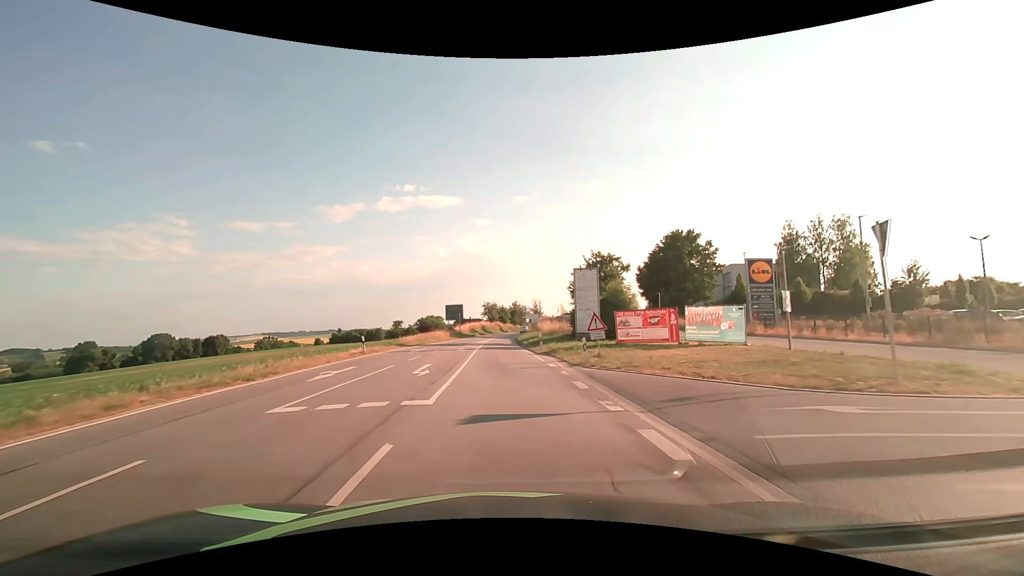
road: secondary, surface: asphalt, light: Day
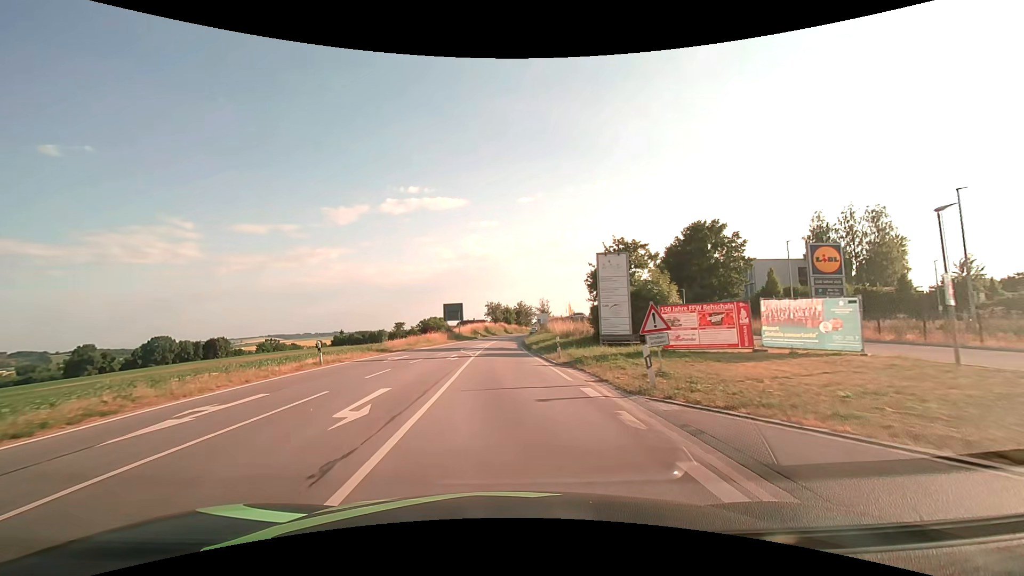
(0.0, +7.5) m; 0°
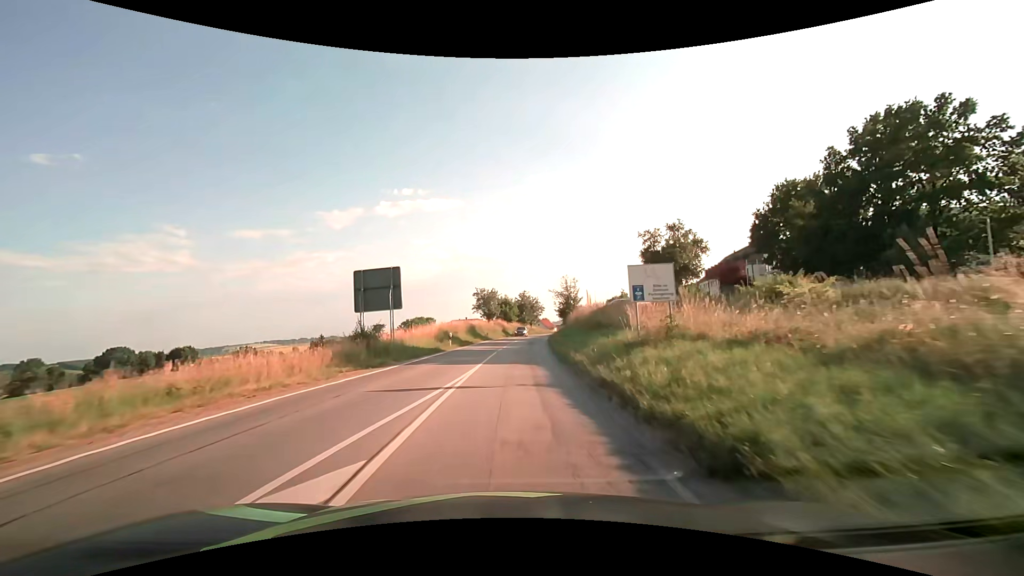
(-0.5, +37.8) m; 0°
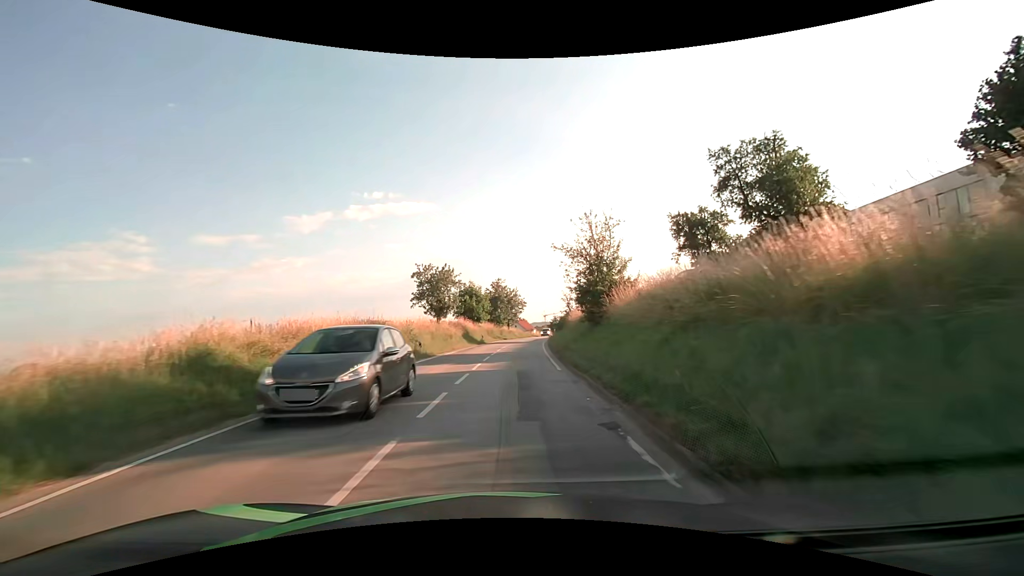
(+0.8, +30.3) m; +3°
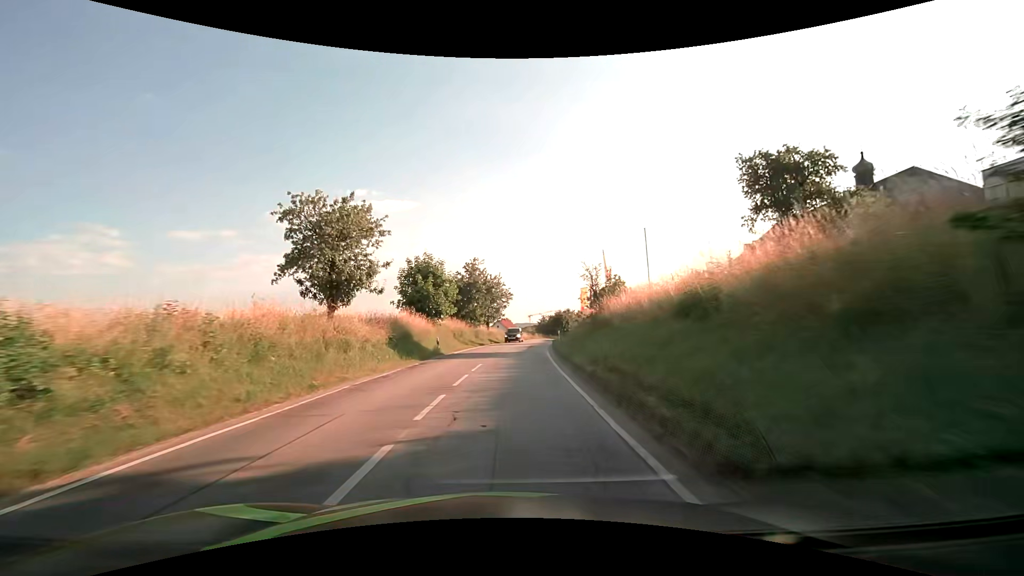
(+0.3, +22.8) m; +2°
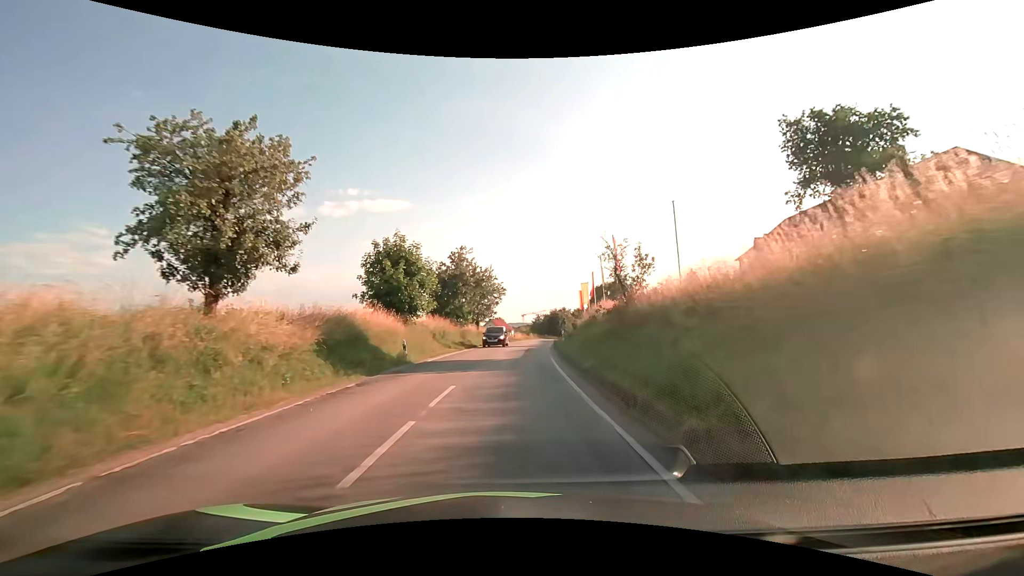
(0.0, +7.6) m; +2°
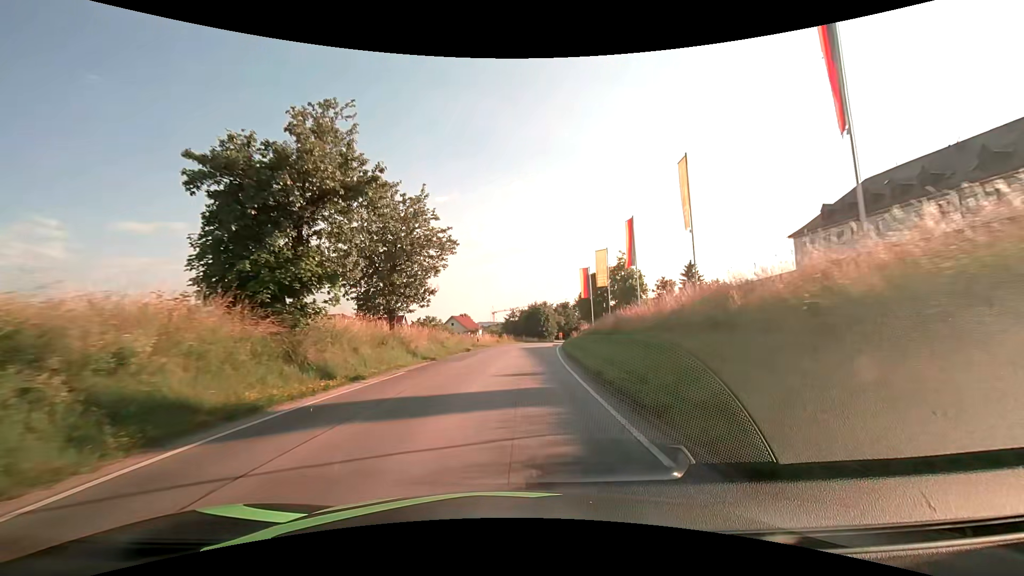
(+0.4, +30.5) m; +2°
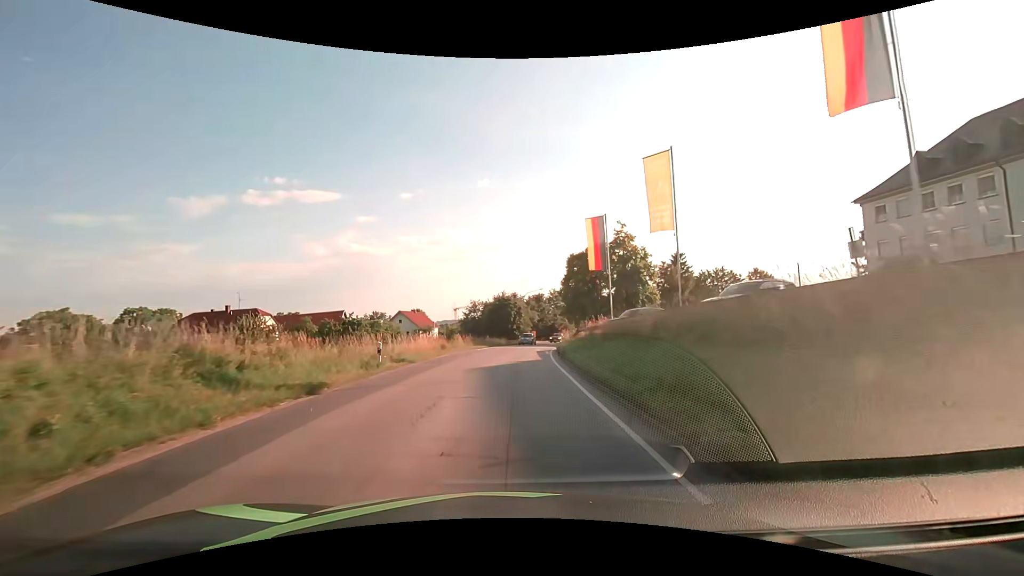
(+0.8, +23.0) m; +4°
(0, +10) (0, +20) (+1, +30) (+2, +40) (+3, +50) (+4, +60) (+6, +70) (+9, +79) (+12, +89) (+16, +98) m
